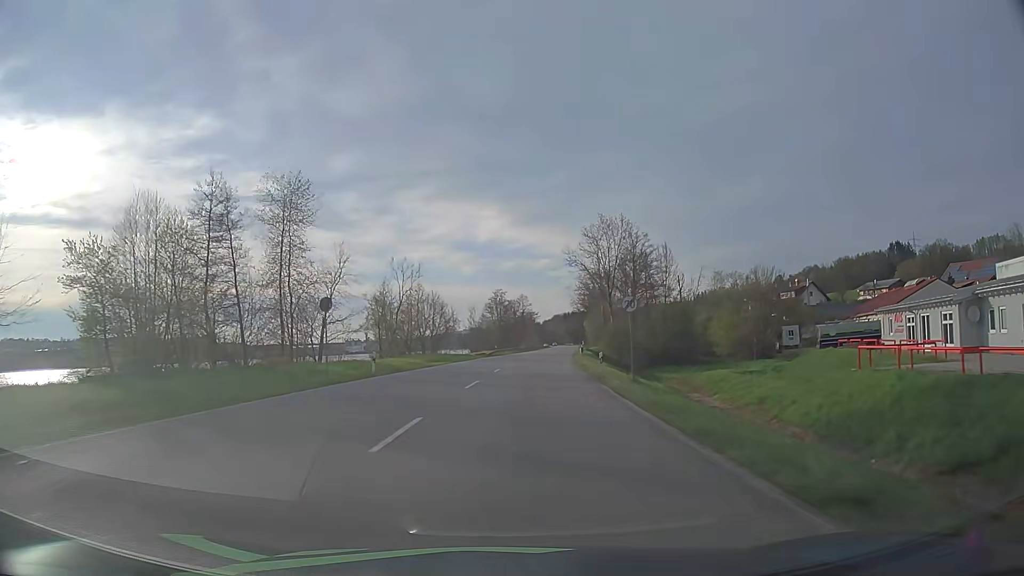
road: primary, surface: asphalt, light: Day
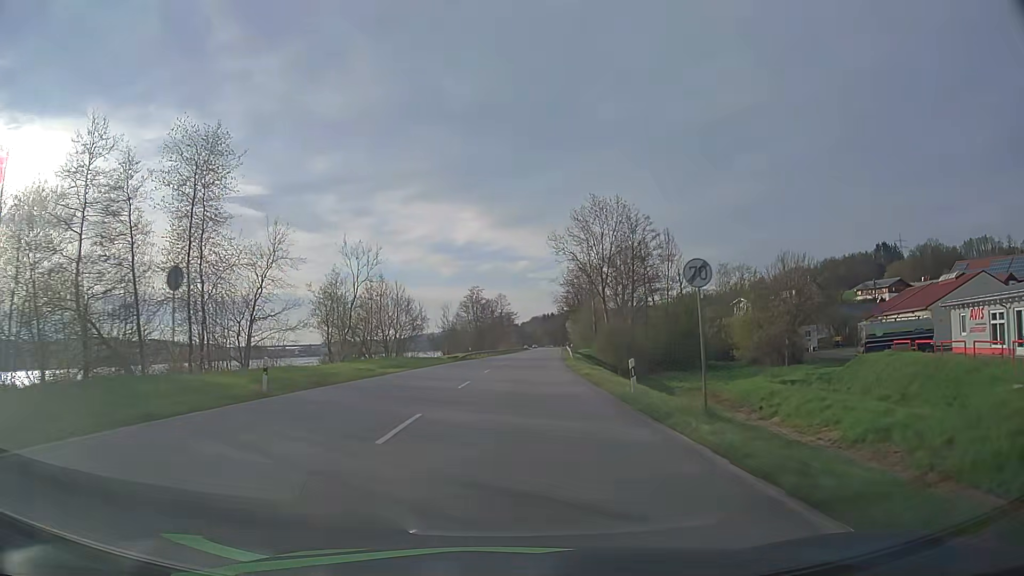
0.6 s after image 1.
(+0.2, +11.3) m; +2°
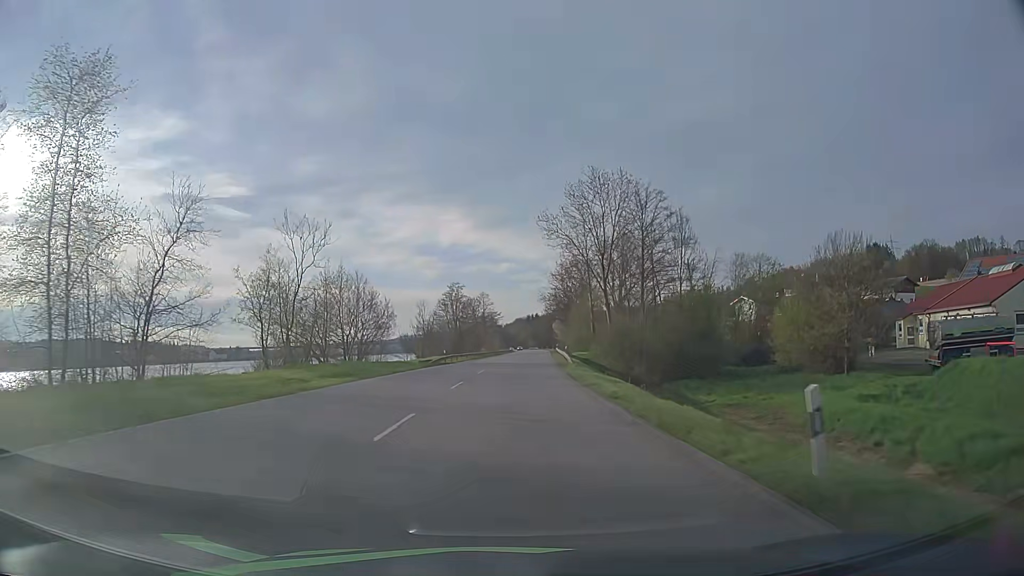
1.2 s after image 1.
(+0.1, +11.3) m; +1°
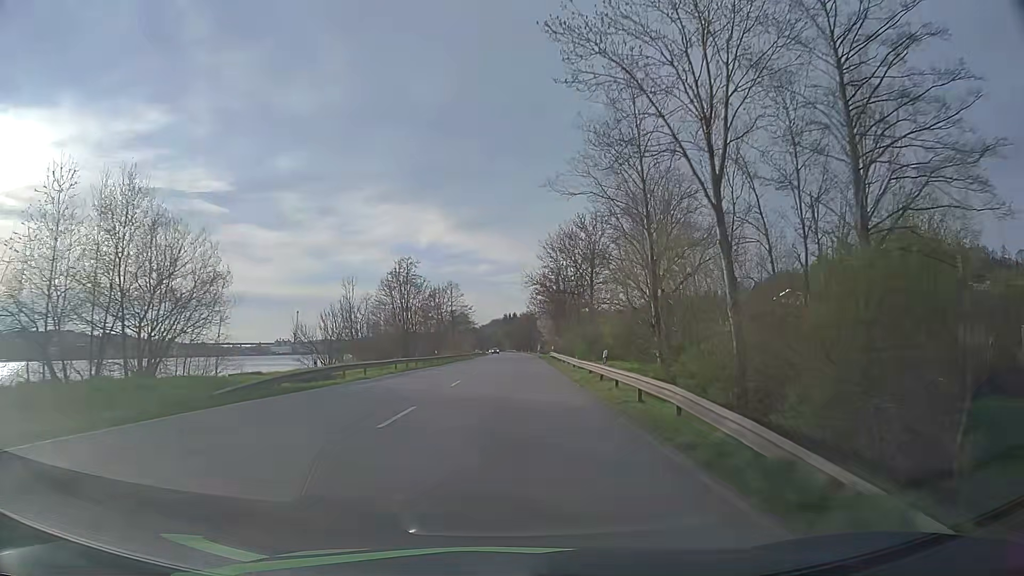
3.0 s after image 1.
(+0.9, +34.5) m; +2°
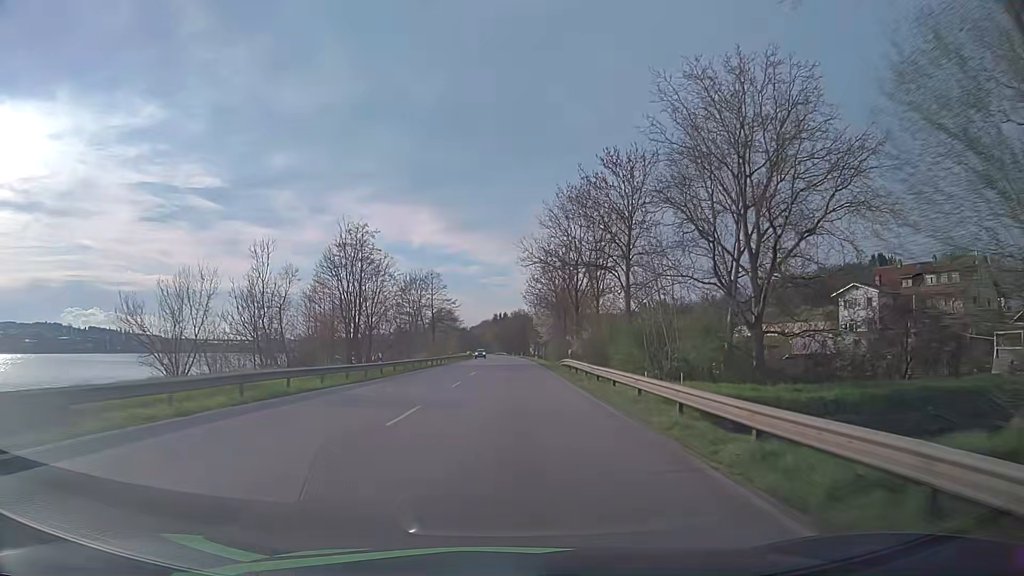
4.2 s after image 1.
(+0.1, +23.4) m; +1°
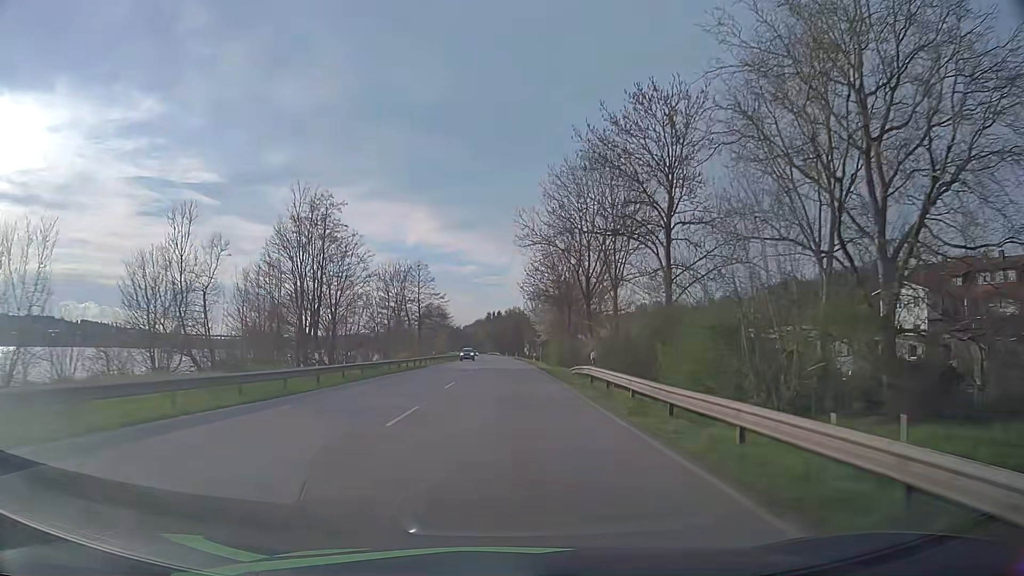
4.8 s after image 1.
(0.0, +11.8) m; +1°
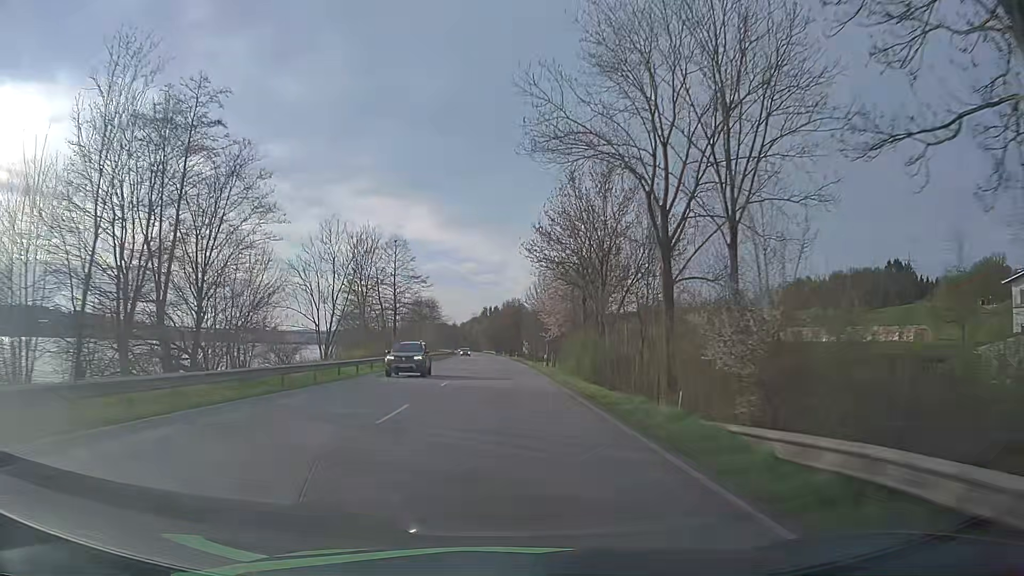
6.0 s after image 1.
(+0.1, +23.9) m; 0°
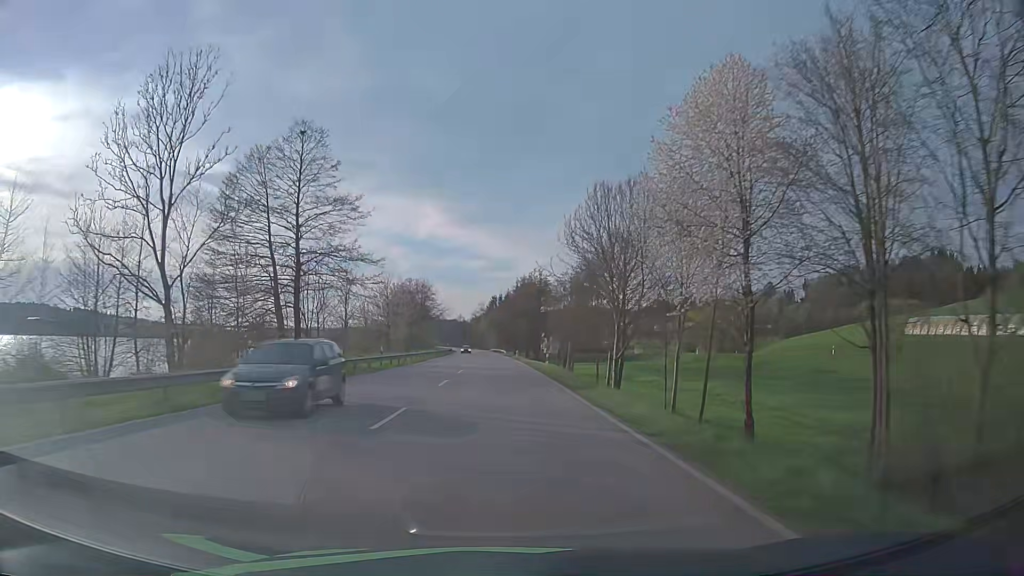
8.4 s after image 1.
(-0.3, +48.8) m; -1°
(0, +10) (0, +20) (0, +30) (-1, +40) (-1, +50) (-1, +60) (-2, +70) (-2, +80) (-2, +90) (-3, +100) m
